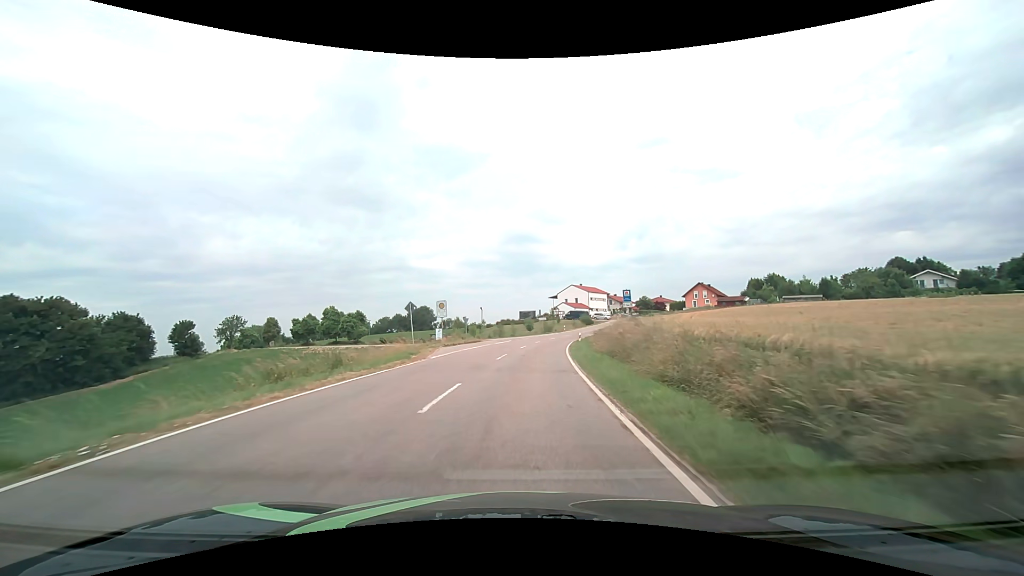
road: tertiary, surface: asphalt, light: Day
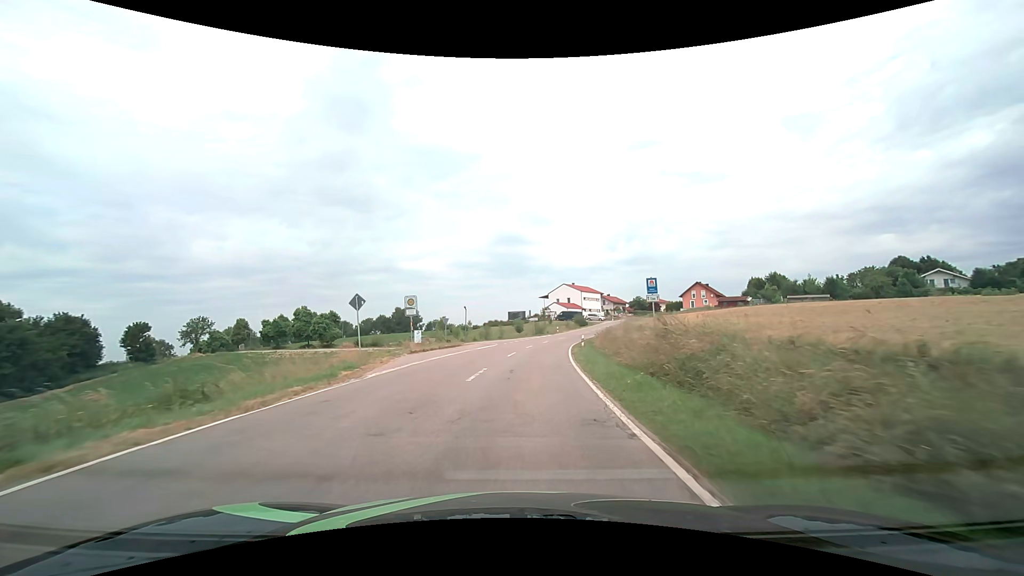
(+0.1, +8.4) m; +1°
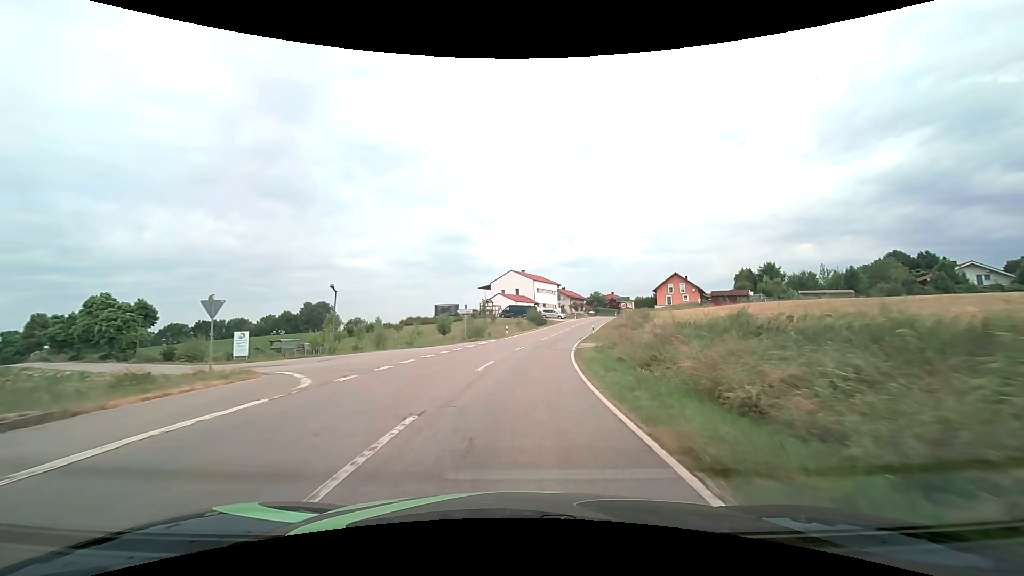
(+1.6, +32.7) m; +7°
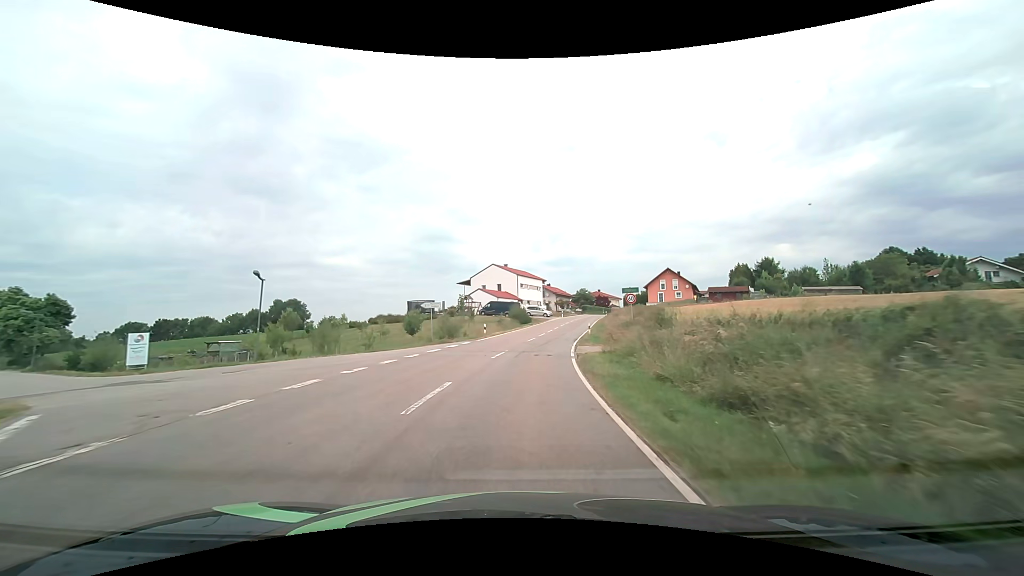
(+0.1, +8.0) m; +2°
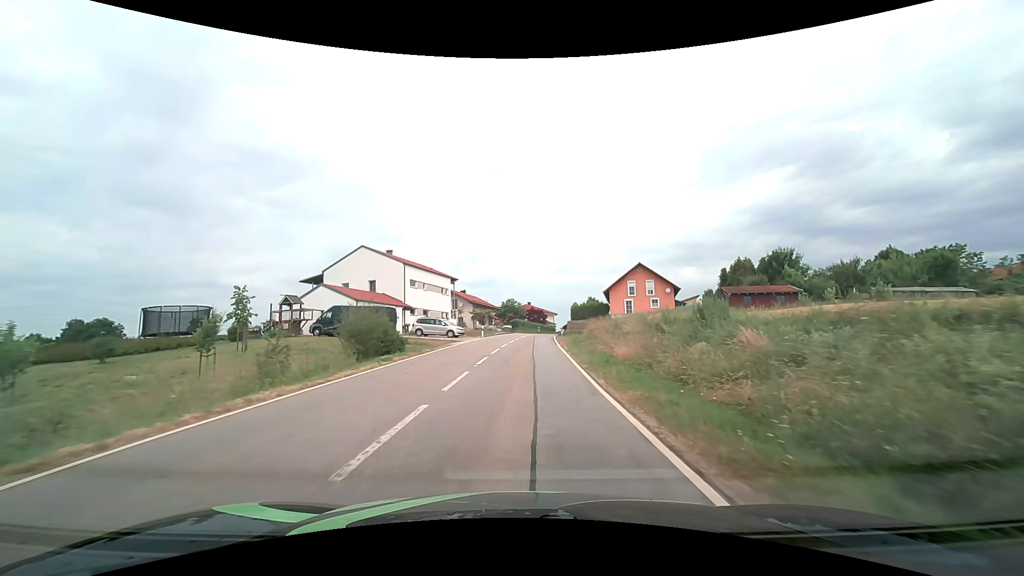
(+3.1, +39.1) m; +9°
(0, +10) (+1, +20) (+1, +30) (+1, +40) (+2, +50) (+3, +60) (+4, +70) (+6, +80) (+8, +90) (+10, +99) m
